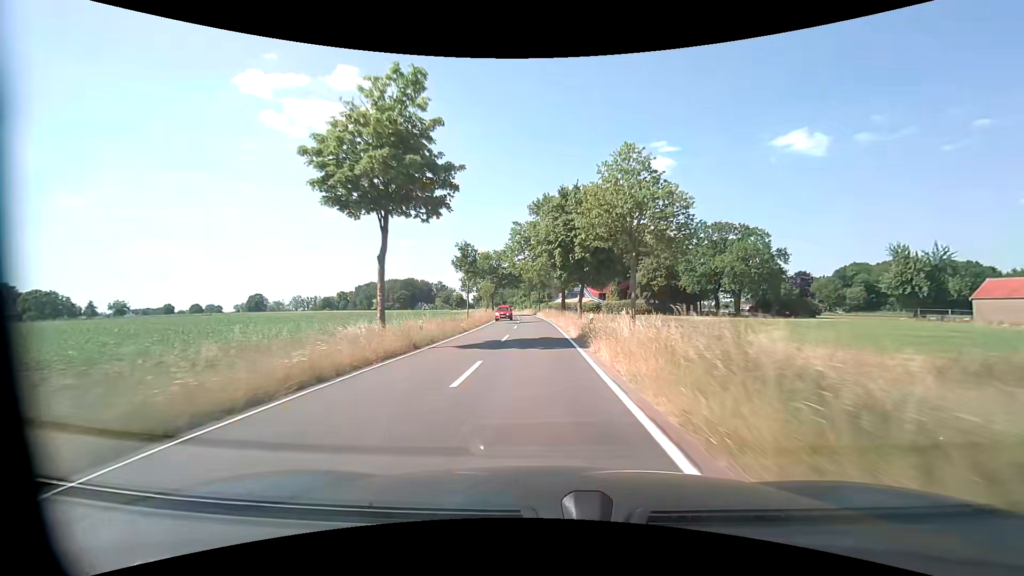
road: tertiary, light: Day
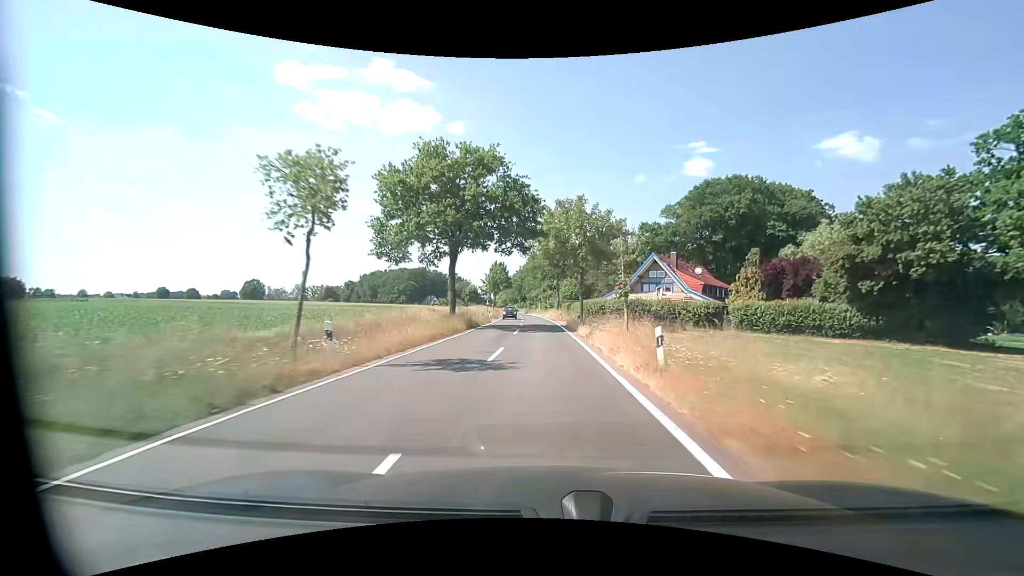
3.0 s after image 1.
(-1.5, +56.3) m; -3°
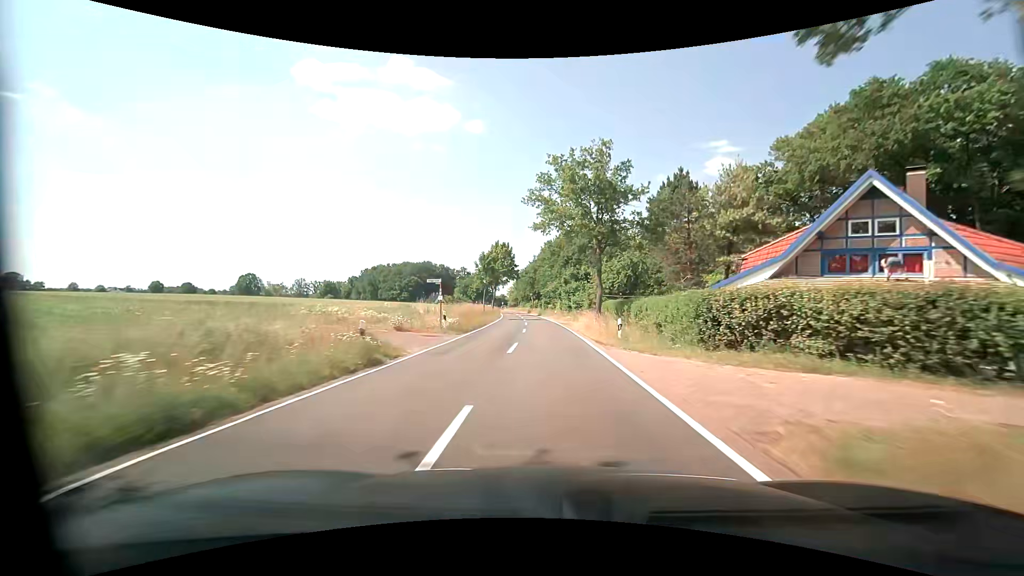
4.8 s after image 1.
(-0.7, +33.8) m; -2°
(0, +10) (0, +20) (0, +30) (-1, +40) (-1, +50) (-2, +60) (-2, +70) (-3, +80) (-4, +90) (-5, +100) m
